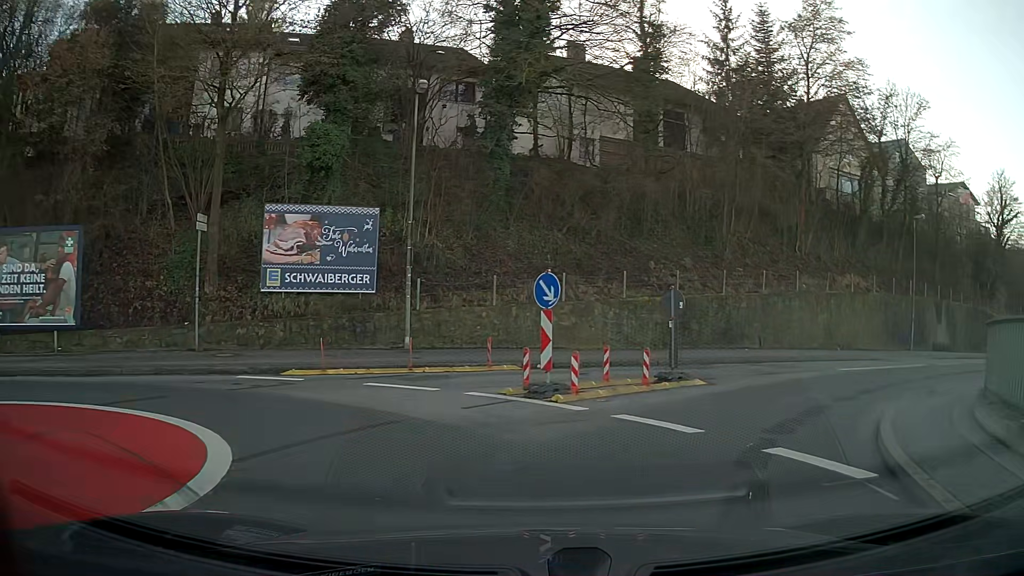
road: unclassified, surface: asphalt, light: Day
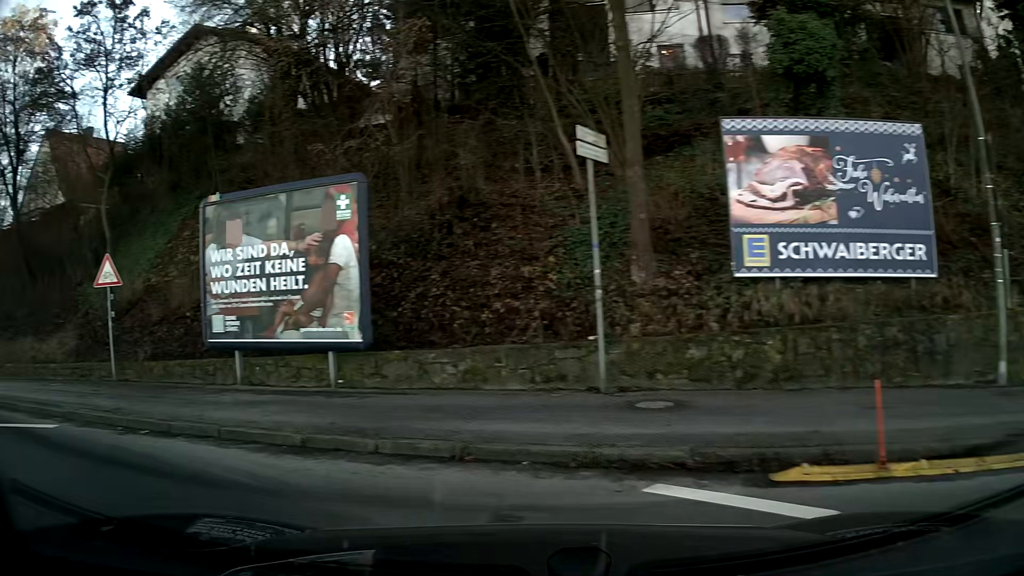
(-3.0, +9.1) m; -53°
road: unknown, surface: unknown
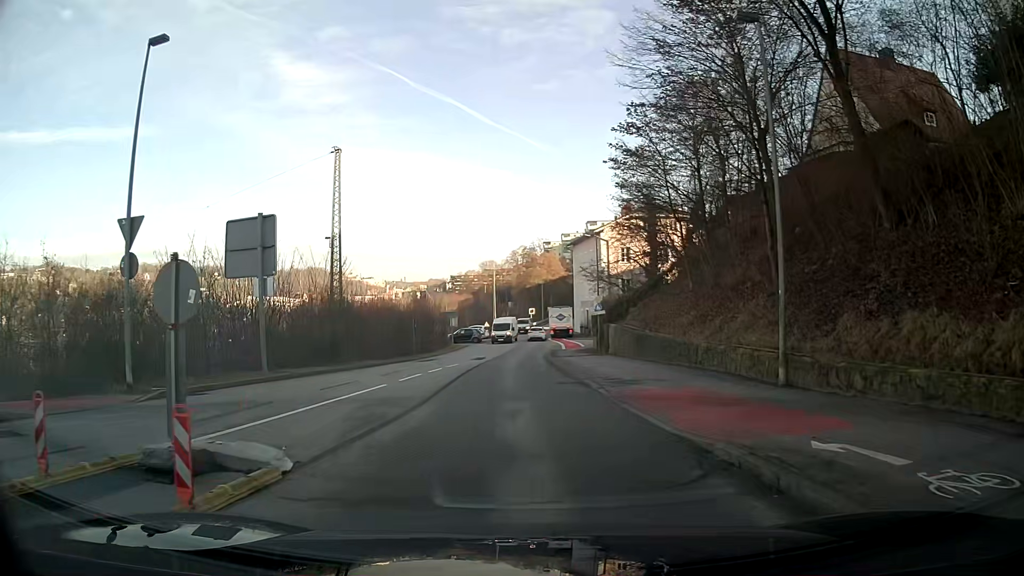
(-9.0, +10.2) m; -55°
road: residential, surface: asphalt
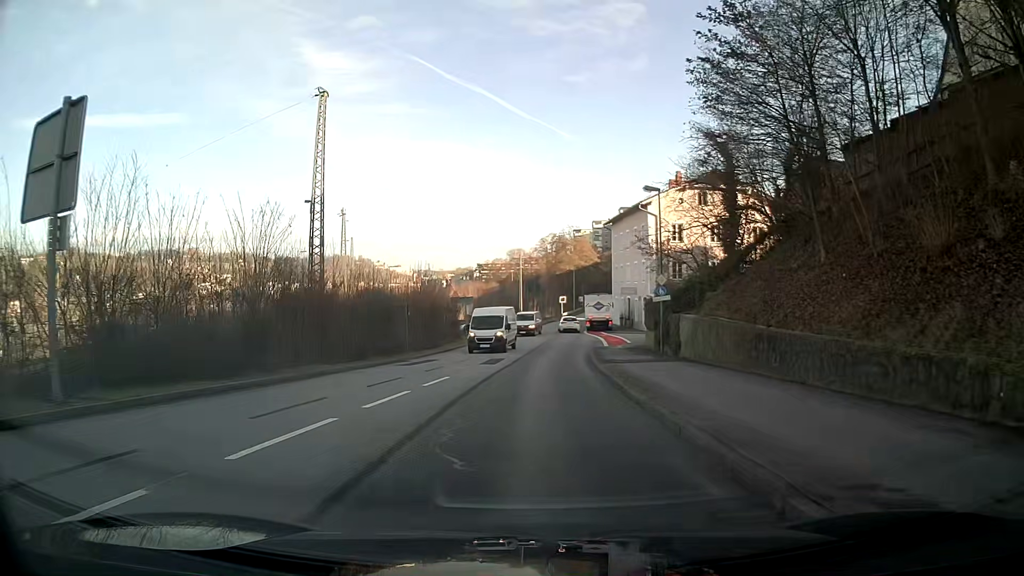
(-0.2, +12.5) m; -1°
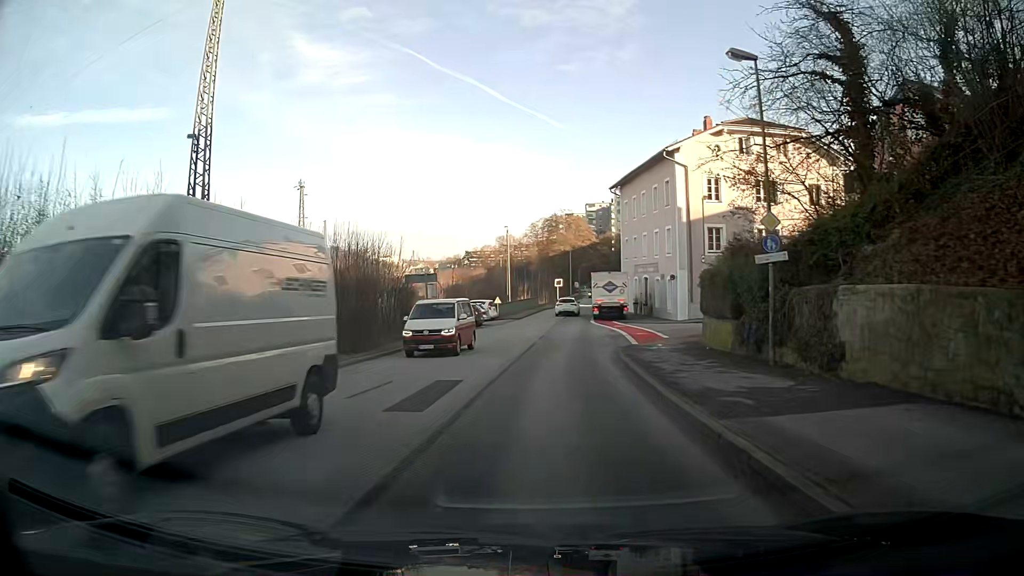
(+0.1, +15.6) m; +1°
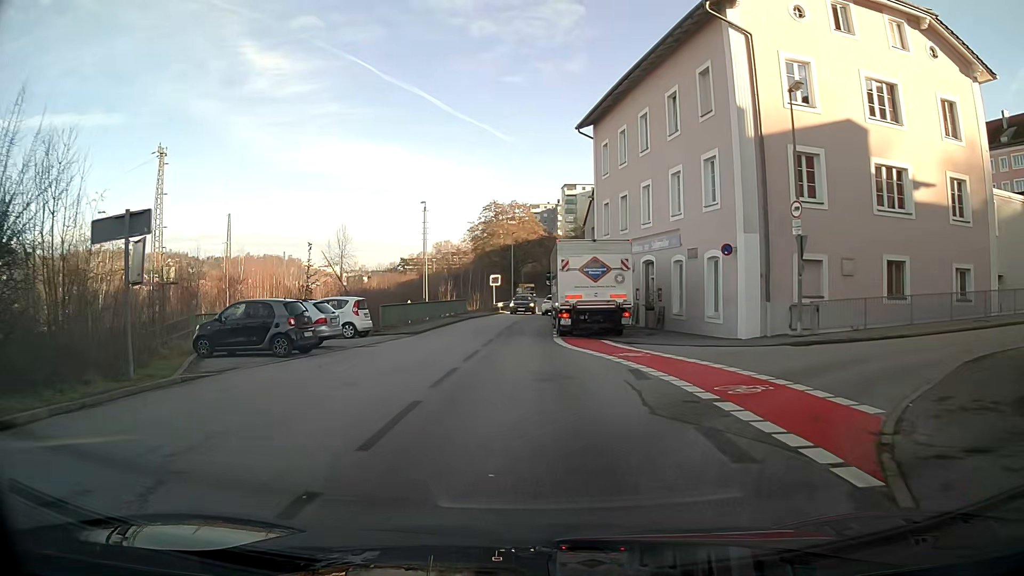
(+1.1, +23.7) m; +5°
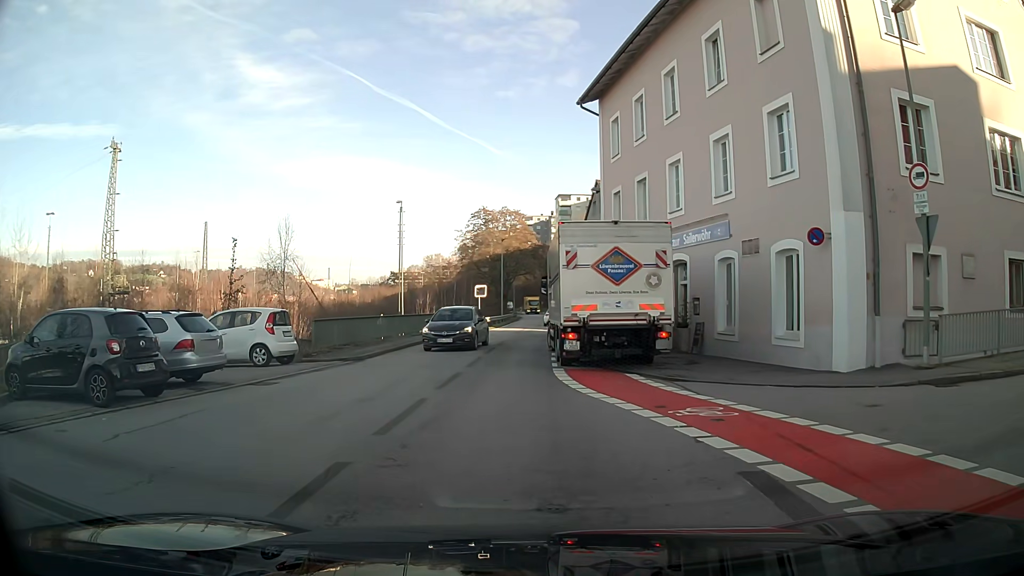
(0.0, +7.6) m; +1°
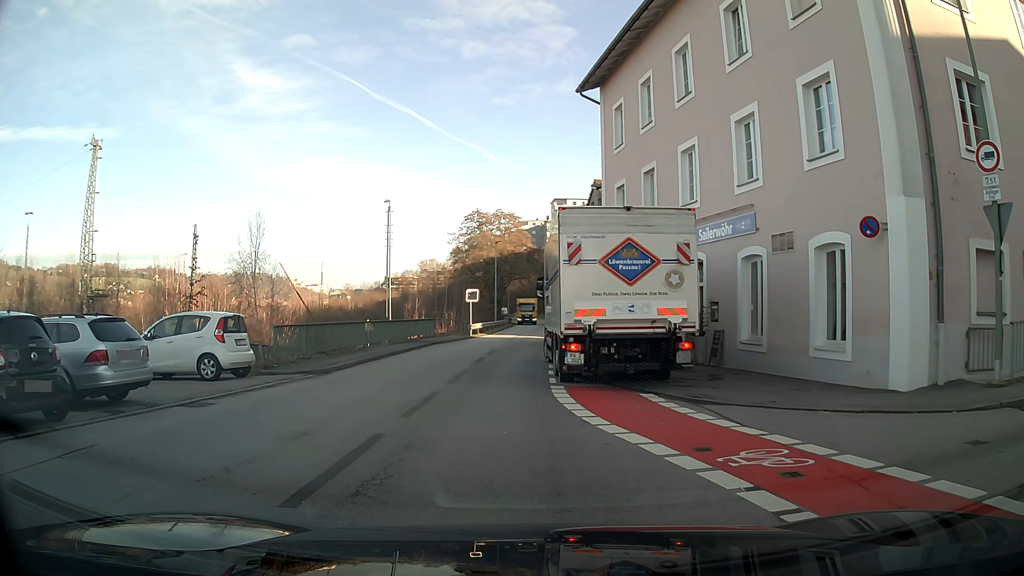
(0.0, +2.7) m; +1°
(-2, +10) (-2, +20) (-2, +30) (-1, +40) (0, +50) (0, +60) (0, +70) (0, +80) (0, +90) (0, +100) m
